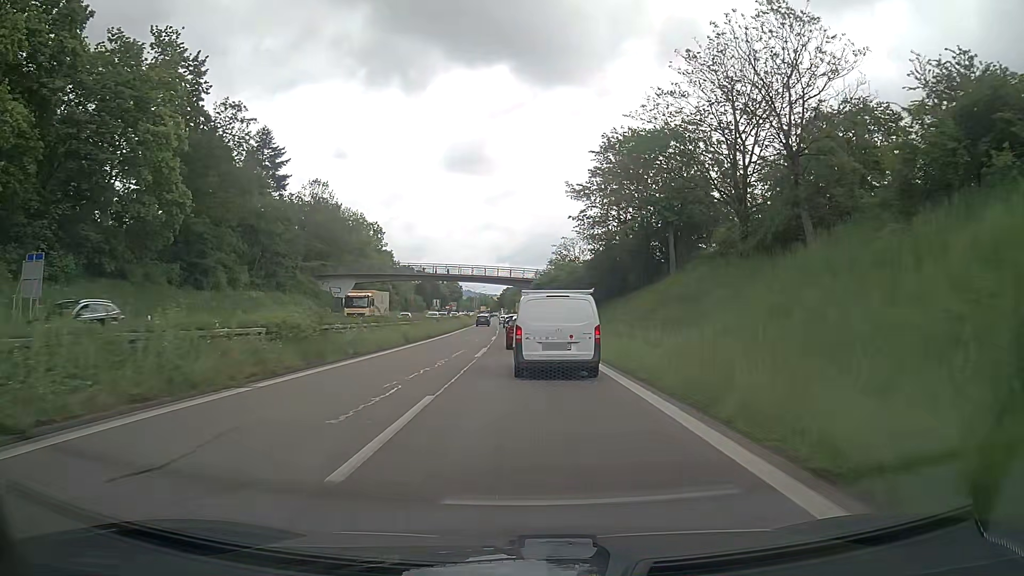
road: trunk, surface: asphalt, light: Day
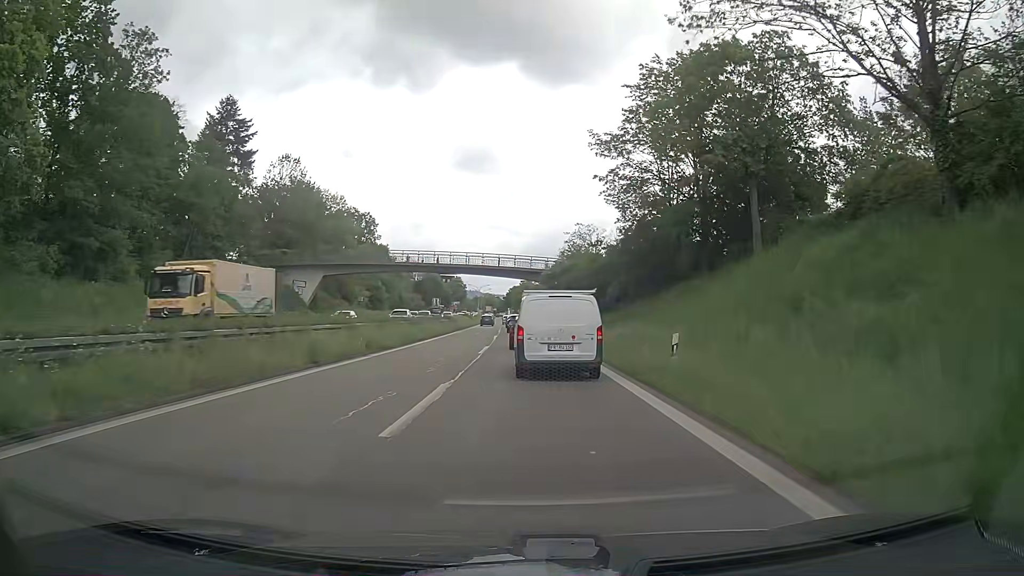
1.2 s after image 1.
(-0.1, +15.8) m; -1°
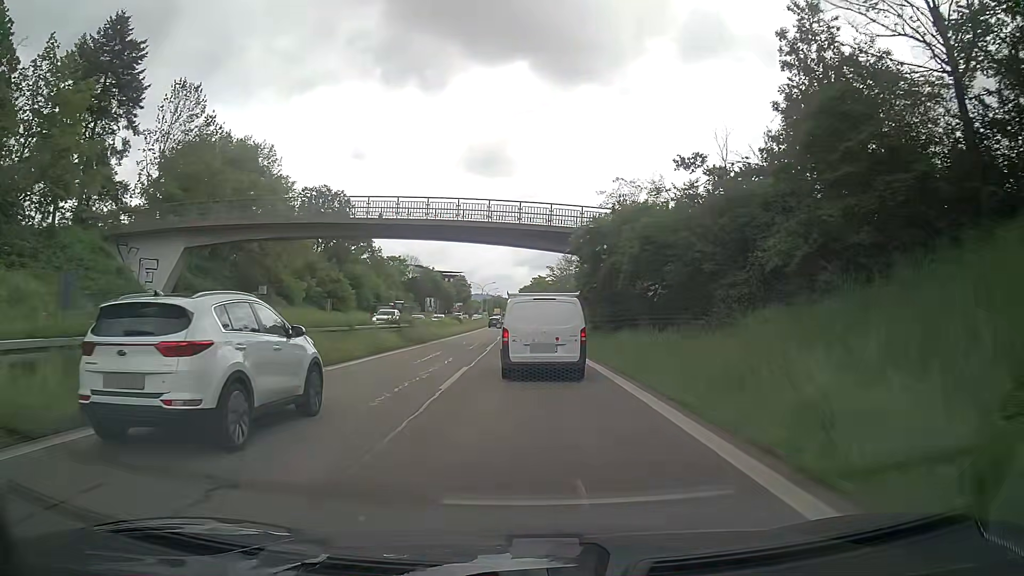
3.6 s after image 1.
(-0.3, +30.4) m; -1°
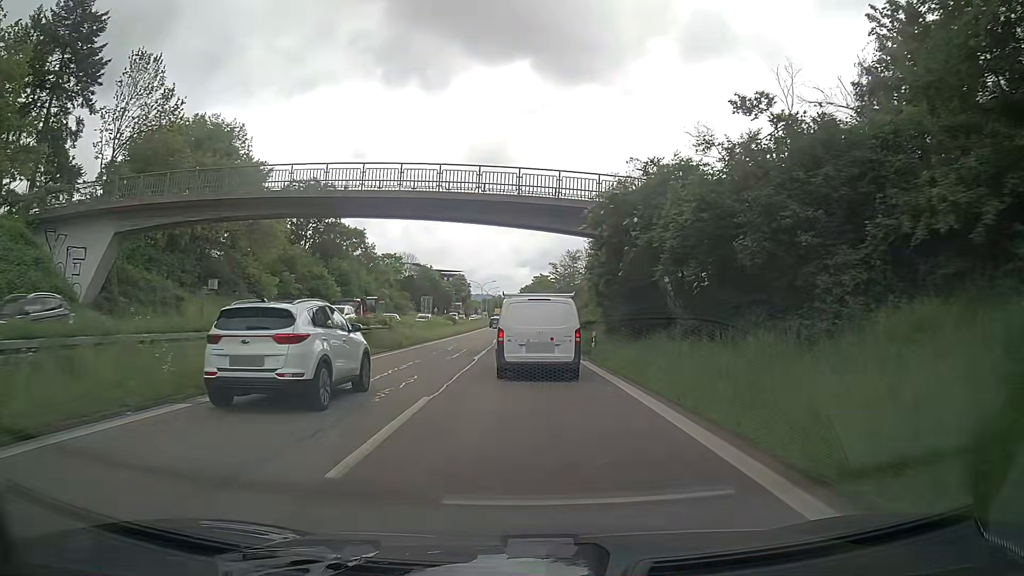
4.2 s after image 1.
(-0.1, +7.6) m; -1°
